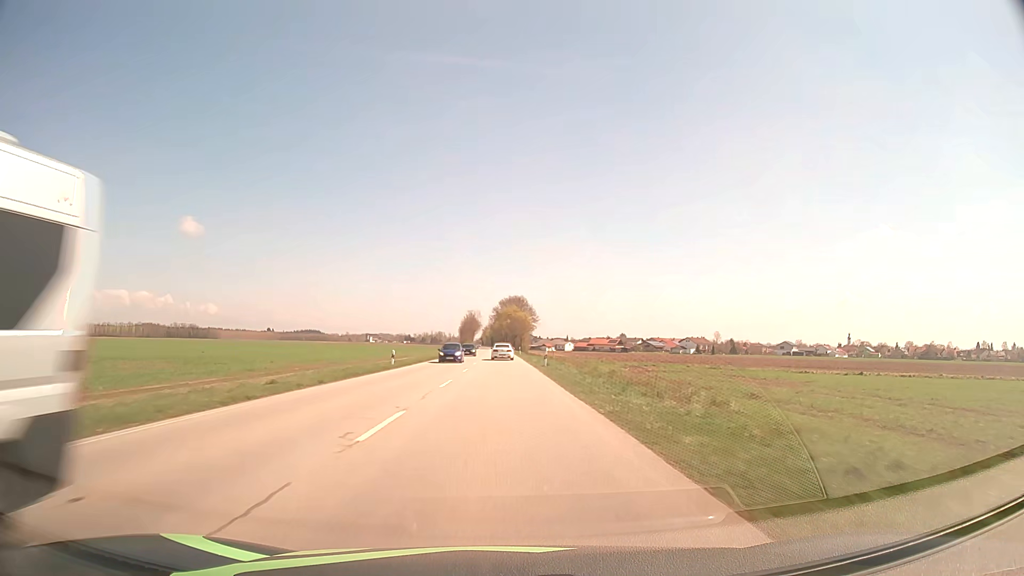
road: secondary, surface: asphalt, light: Day
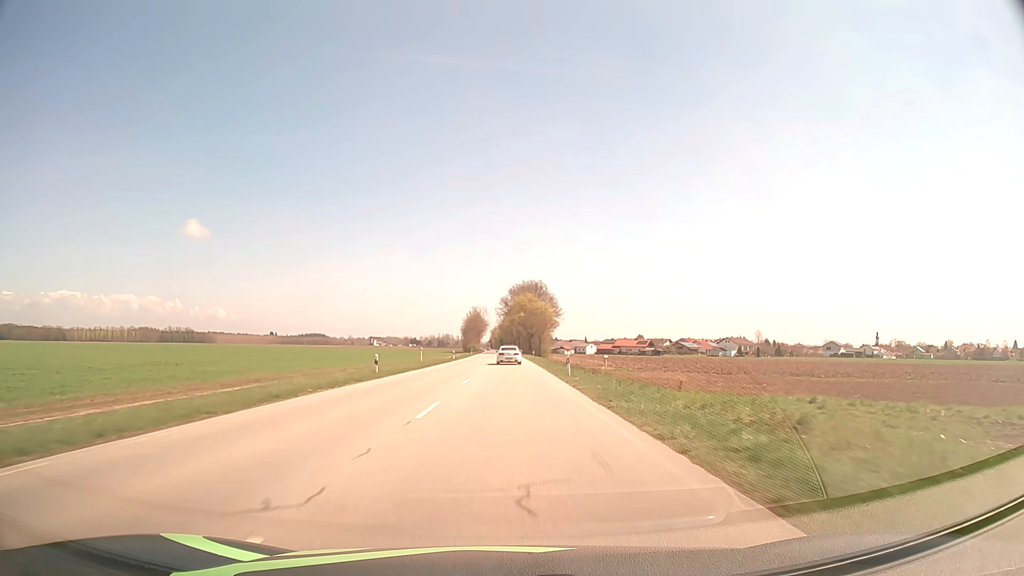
(-0.5, +57.1) m; -1°
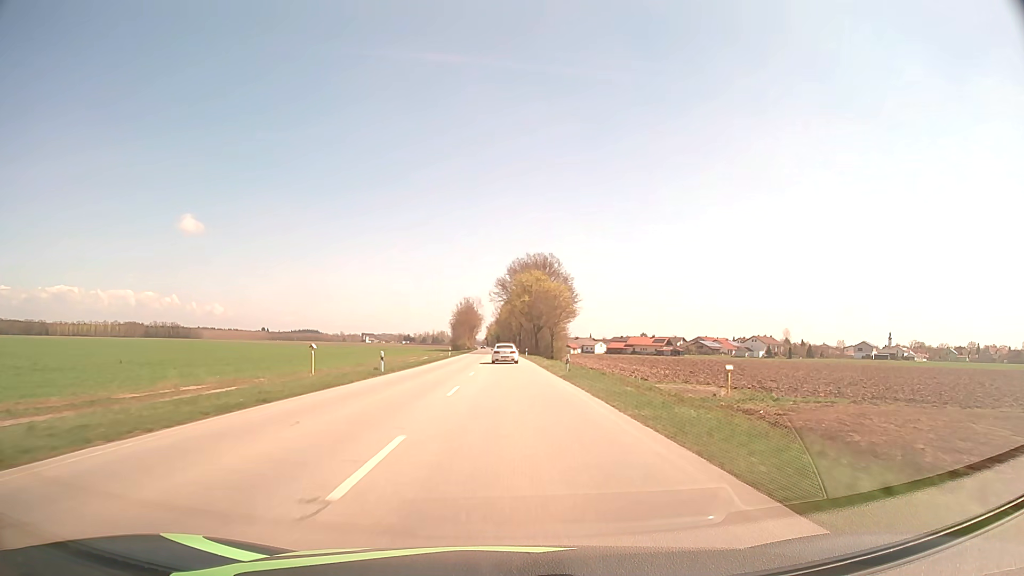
(0.0, +43.2) m; 0°
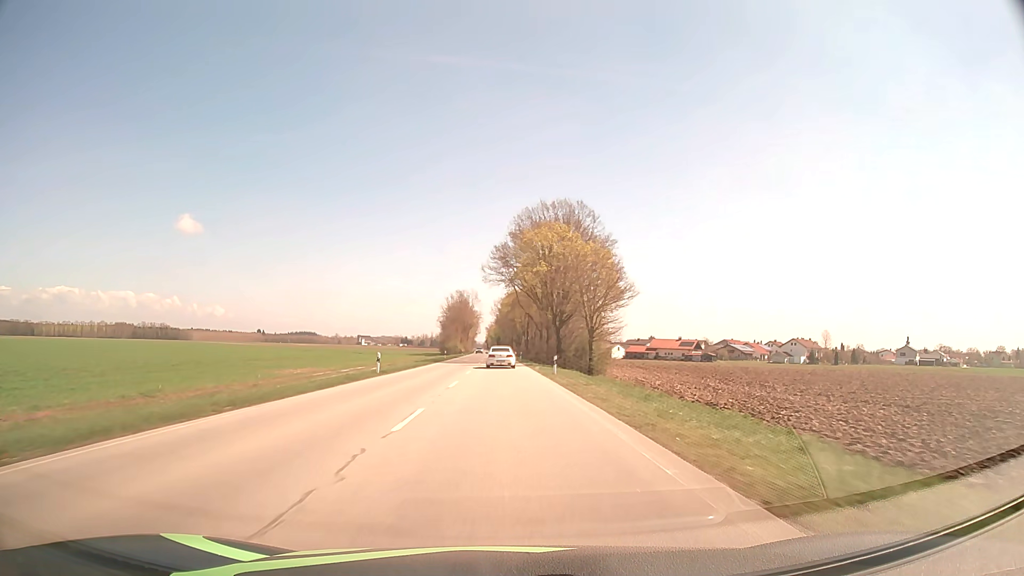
(0.0, +43.7) m; 0°
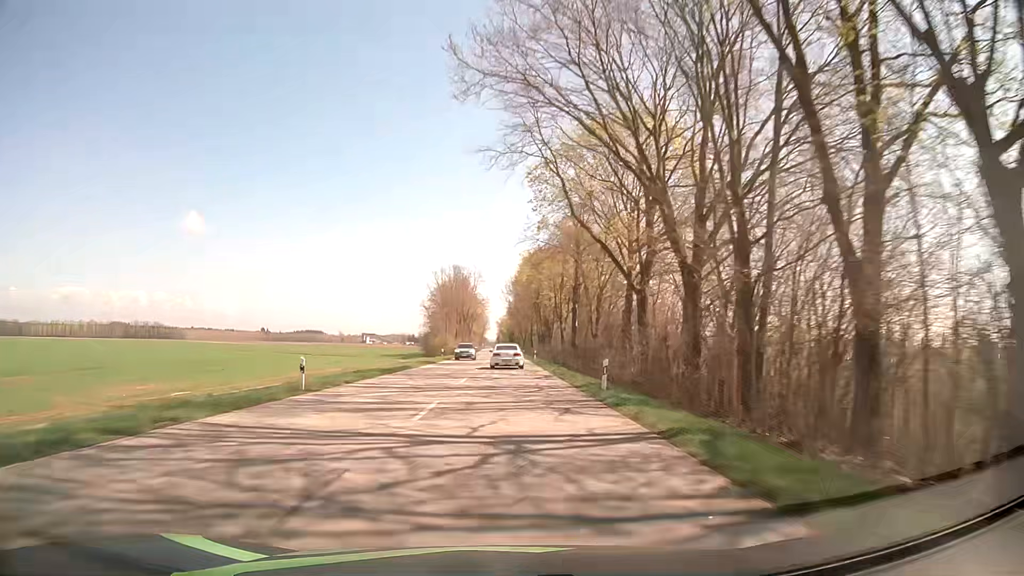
(-0.7, +59.4) m; -1°
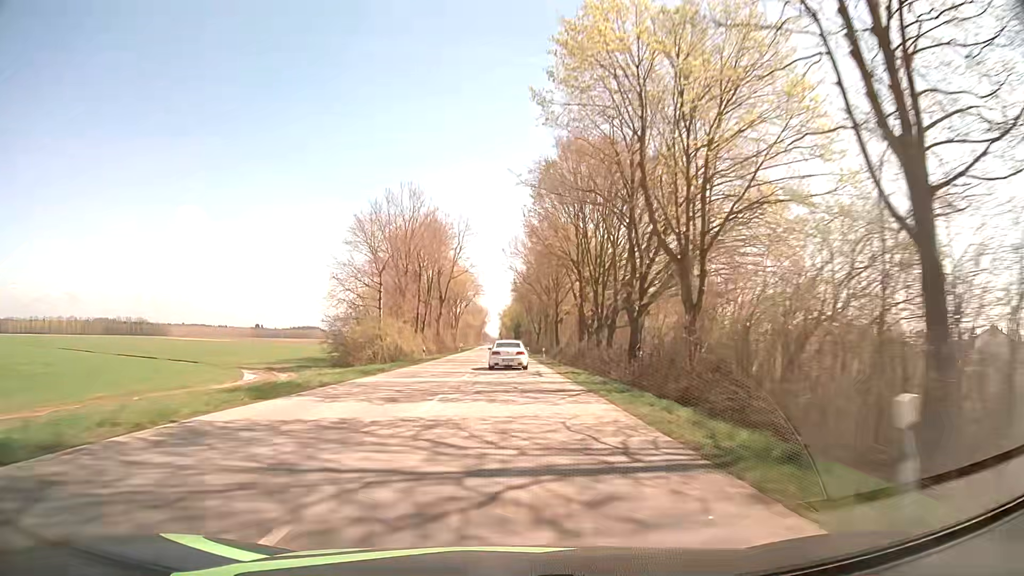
(-0.1, +59.6) m; 0°
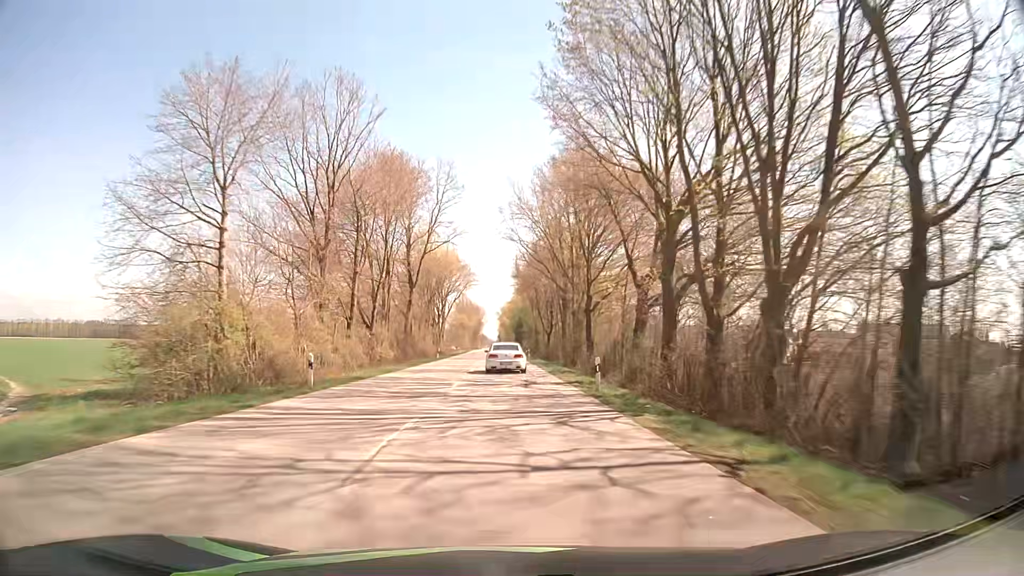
(0.0, +28.8) m; 0°
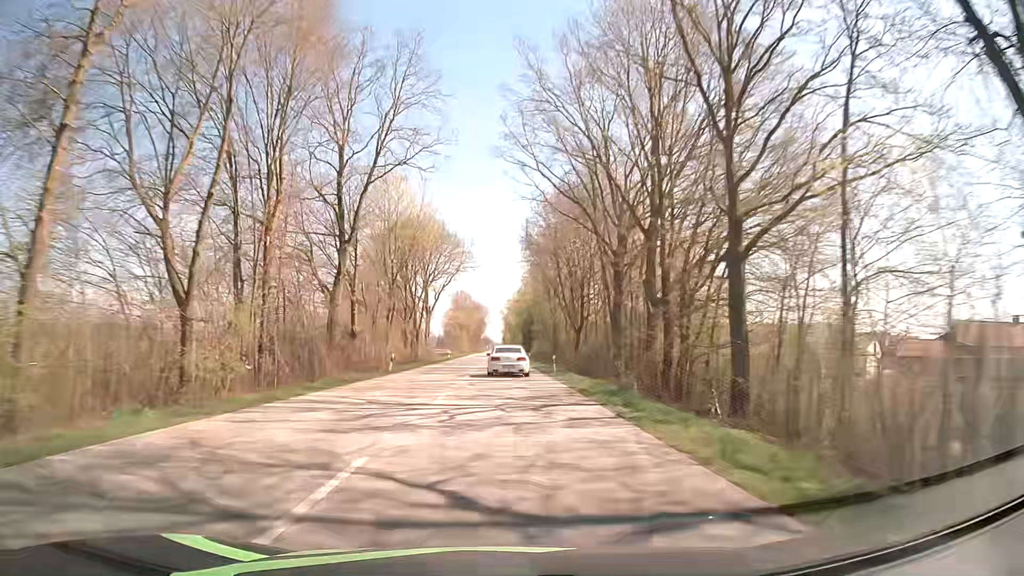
(-0.1, +28.7) m; 0°
(0, +10) (0, +20) (0, +30) (0, +40) (0, +50) (0, +60) (-1, +70) (-1, +80) (-1, +90) (-1, +100) m
